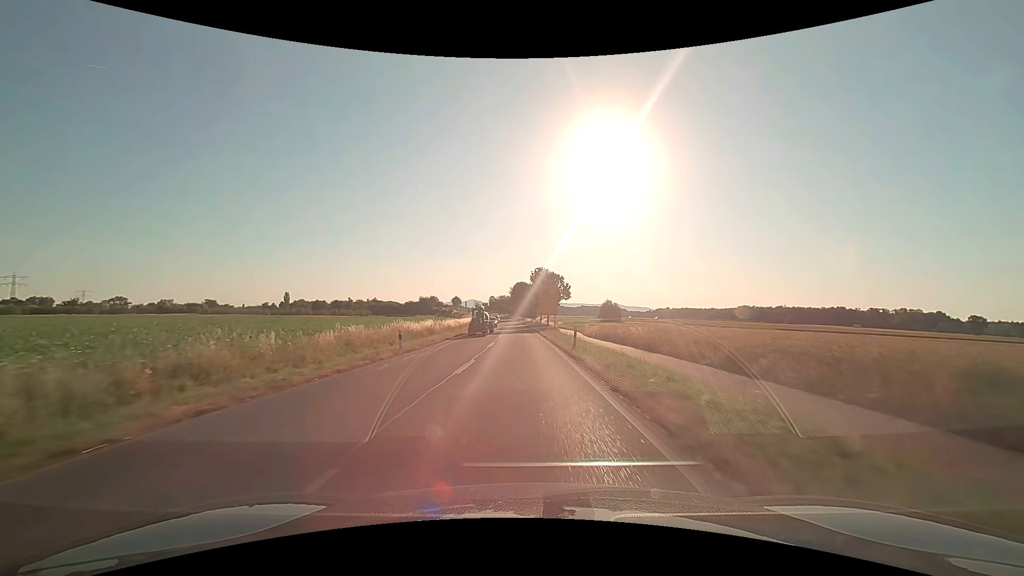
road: secondary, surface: asphalt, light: Day
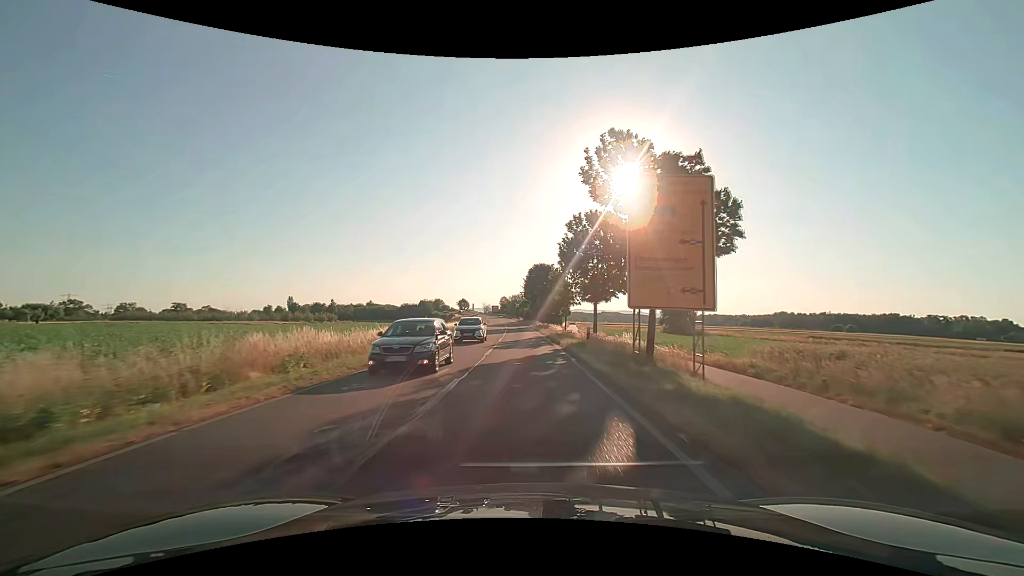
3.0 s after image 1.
(-1.0, +53.2) m; -2°
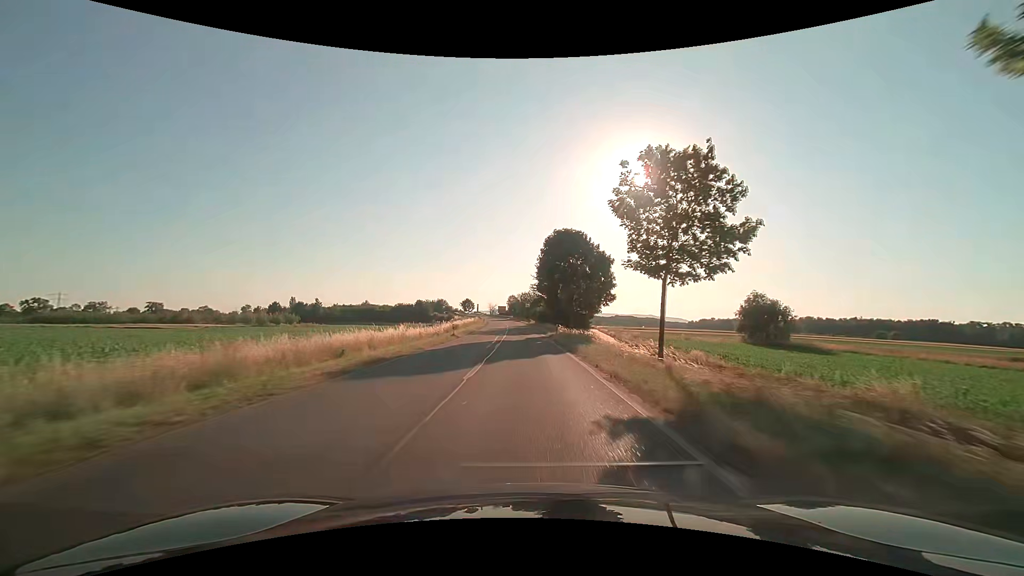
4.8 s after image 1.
(-0.3, +32.0) m; -1°
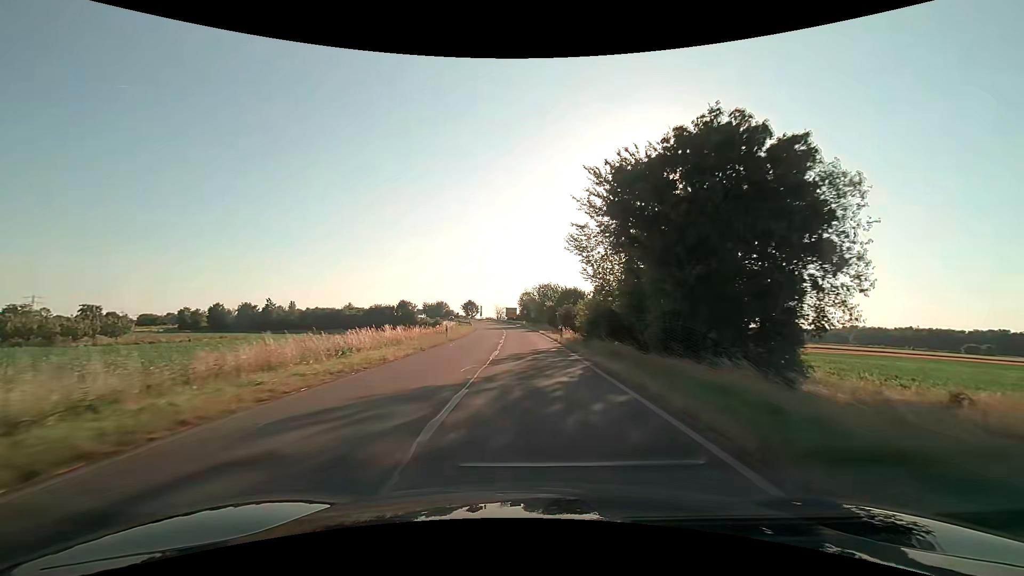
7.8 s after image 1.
(-1.3, +53.8) m; -2°
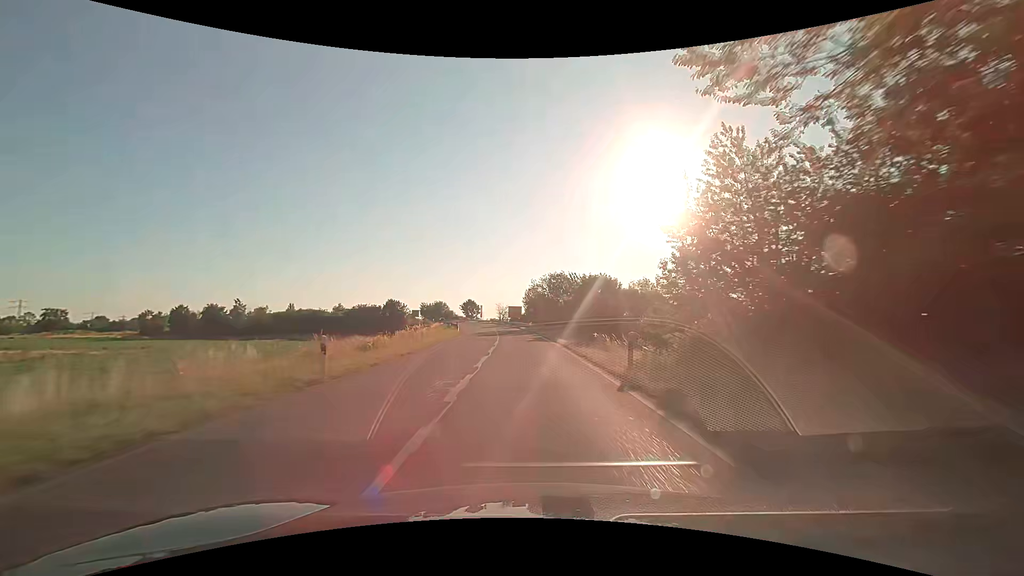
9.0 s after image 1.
(-0.3, +21.6) m; -2°
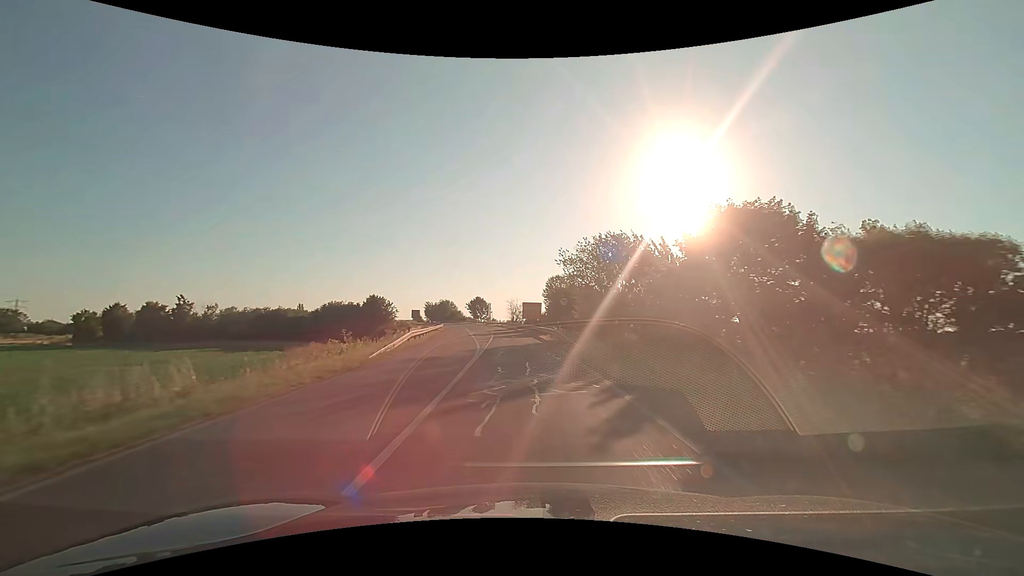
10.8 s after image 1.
(-0.2, +32.2) m; -2°
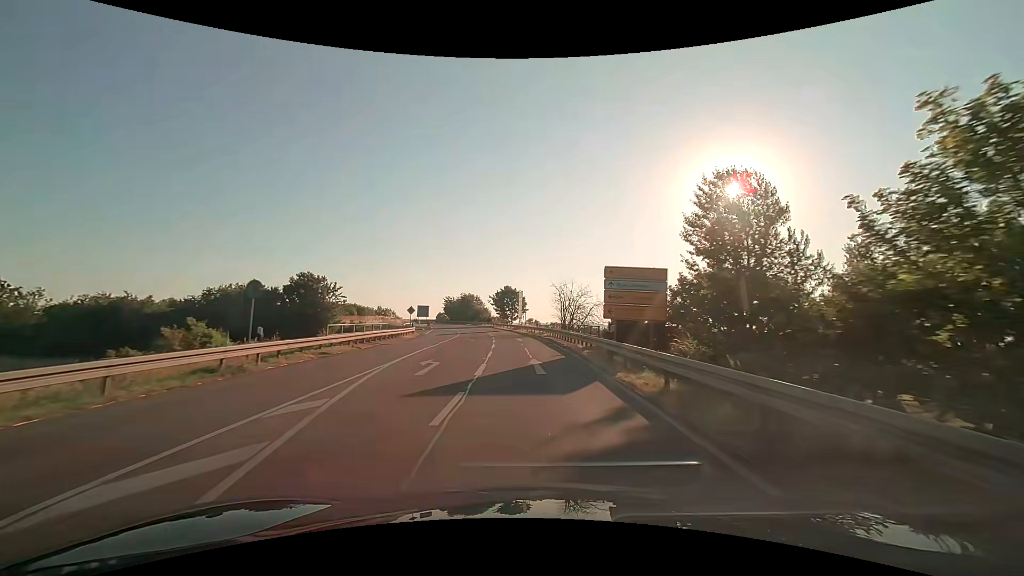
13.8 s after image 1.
(-2.3, +52.5) m; -5°
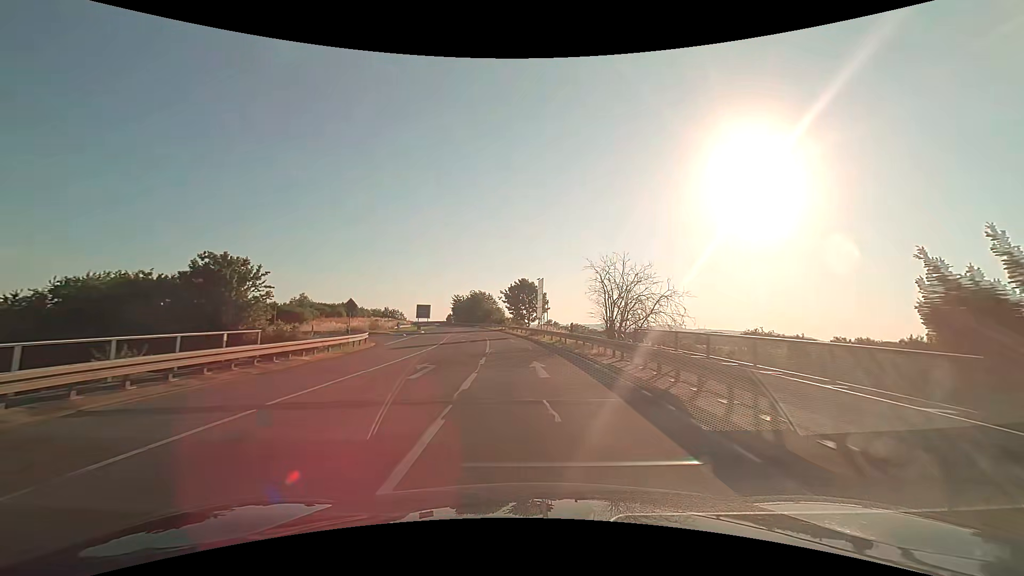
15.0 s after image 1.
(-0.3, +20.7) m; -1°
(0, +10) (-1, +20) (-1, +30) (-2, +40) (-3, +50) (-4, +60) (-6, +70) (-8, +79) (-10, +89) (-12, +99) m
